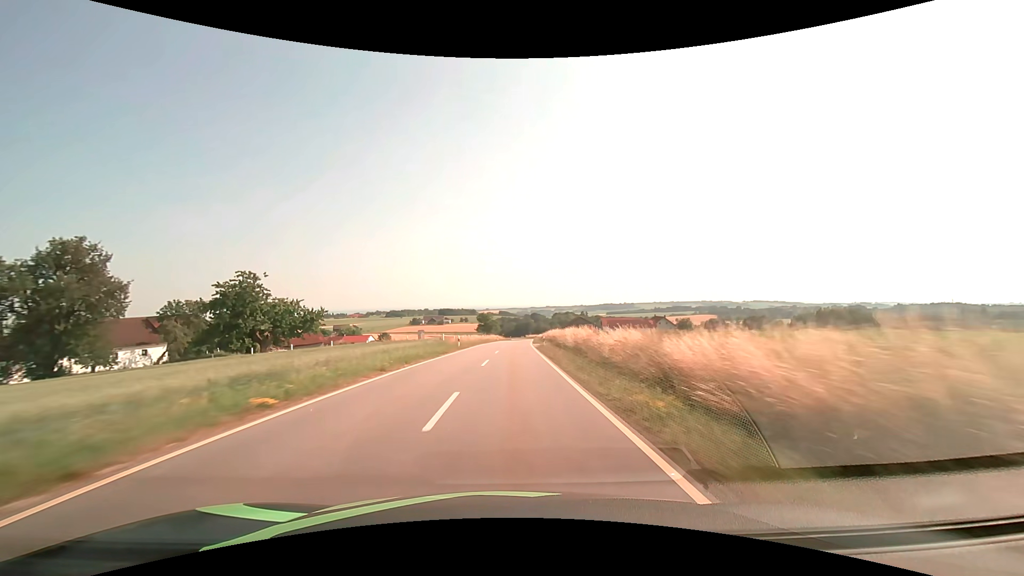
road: tertiary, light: Day
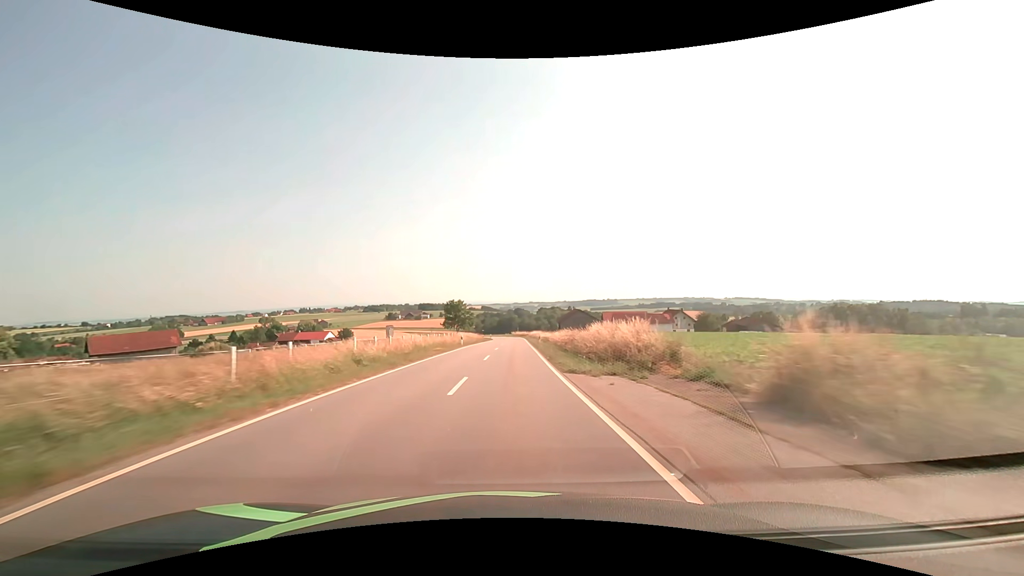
(+0.7, +44.7) m; +2°
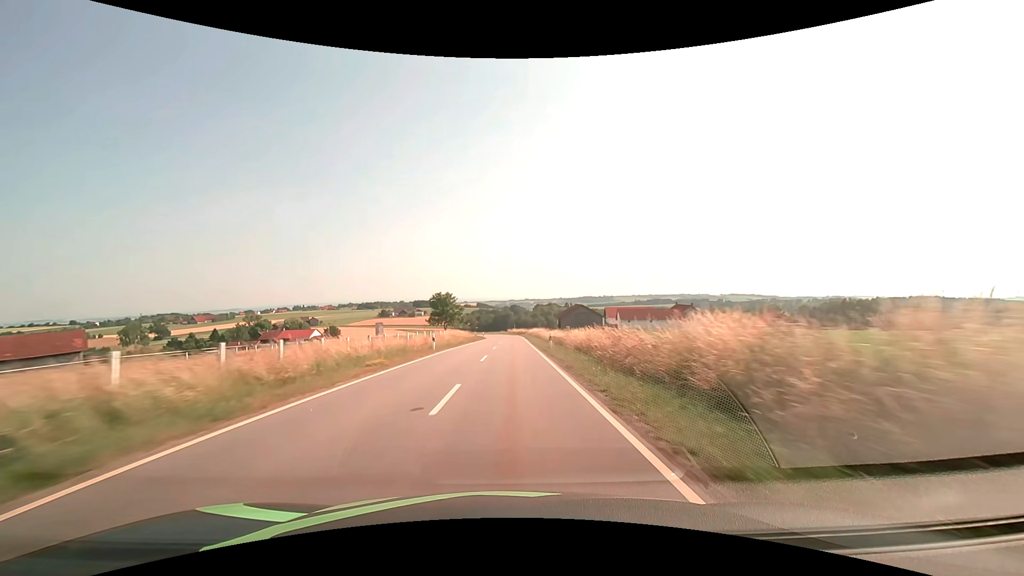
(+0.1, +14.6) m; +1°
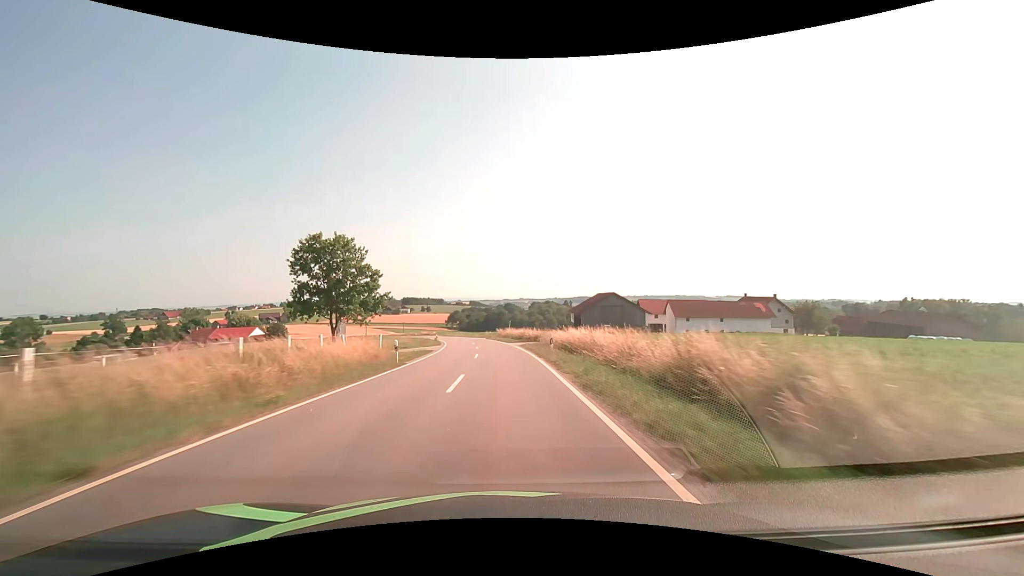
(+0.7, +57.7) m; +1°
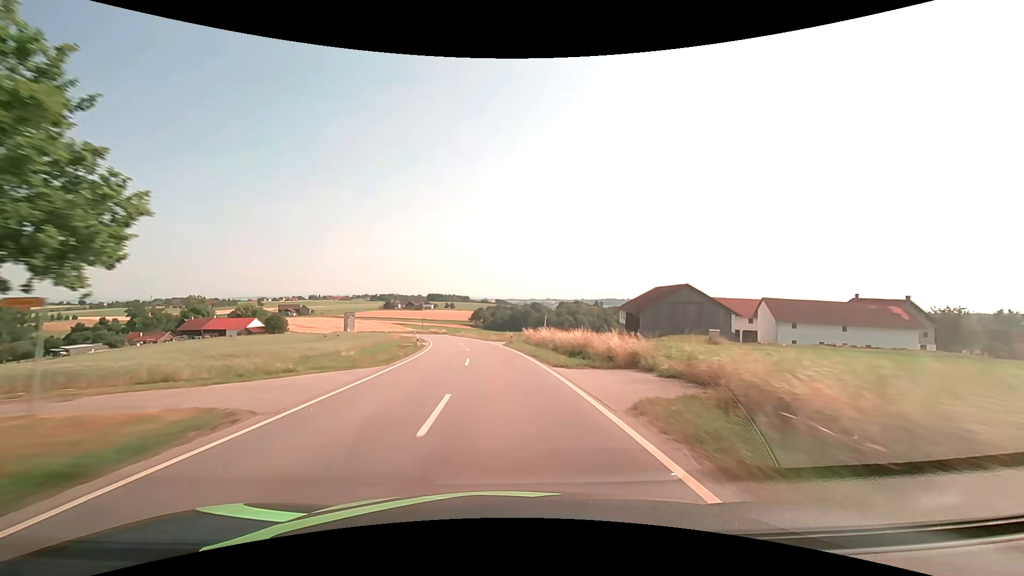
(-0.6, +28.5) m; -3°
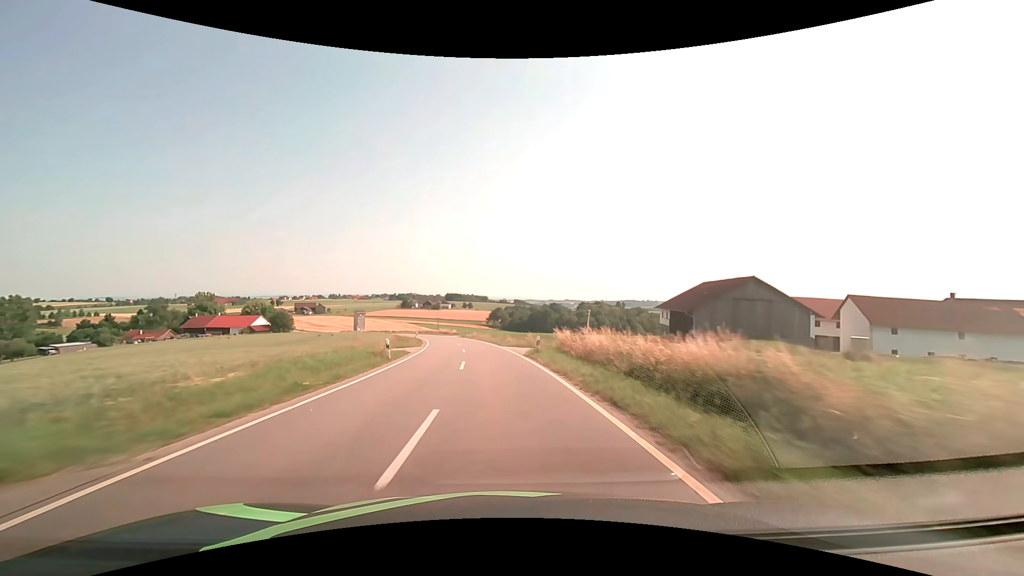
(-0.2, +14.2) m; -2°
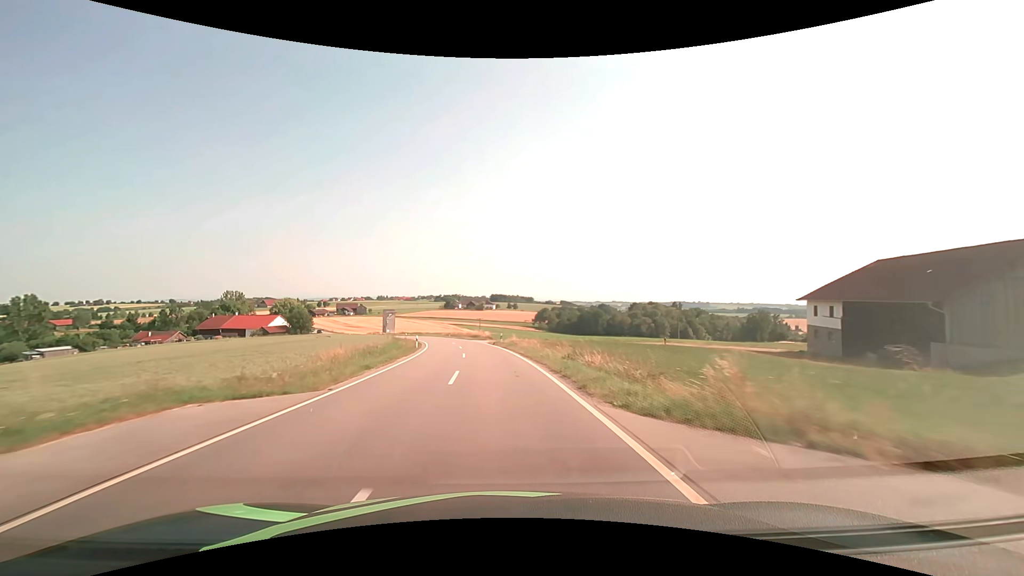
(-1.3, +28.3) m; -5°
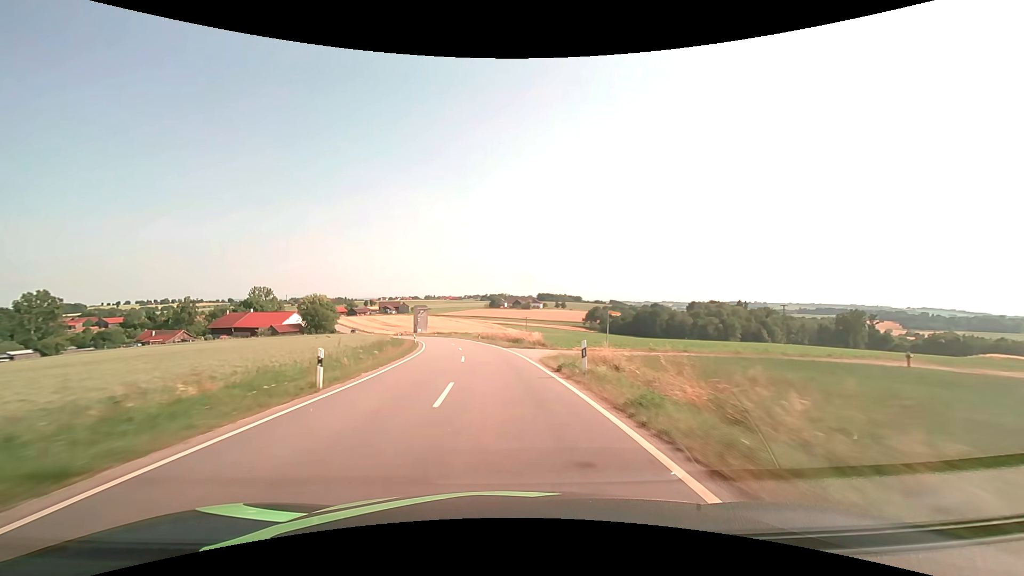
(-1.3, +28.3) m; -5°
(0, +10) (-1, +20) (-2, +30) (-3, +40) (-4, +50) (-6, +60) (-8, +69) (-11, +79) (-14, +89) (-17, +98) m
